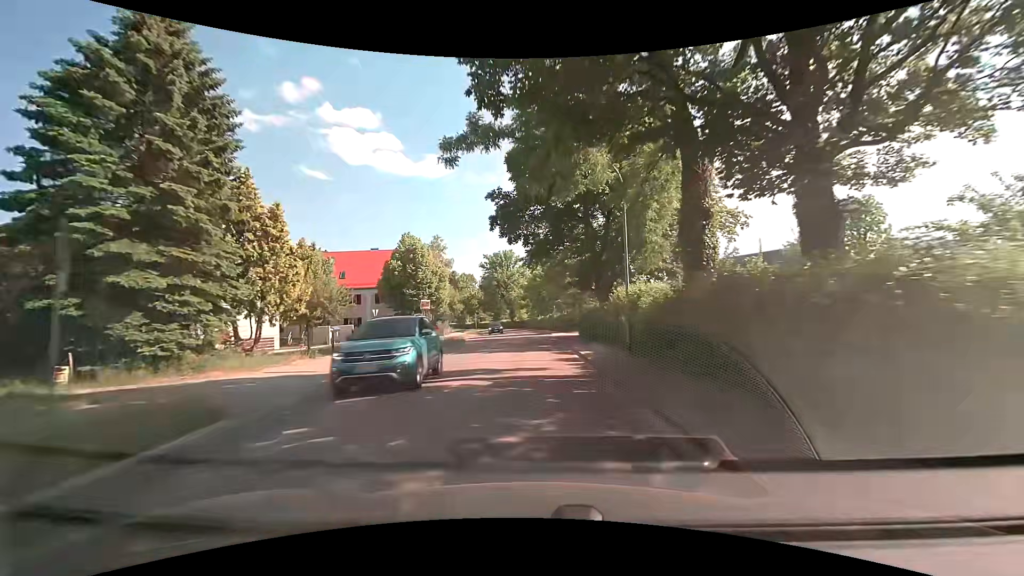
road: secondary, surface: asphalt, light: Day
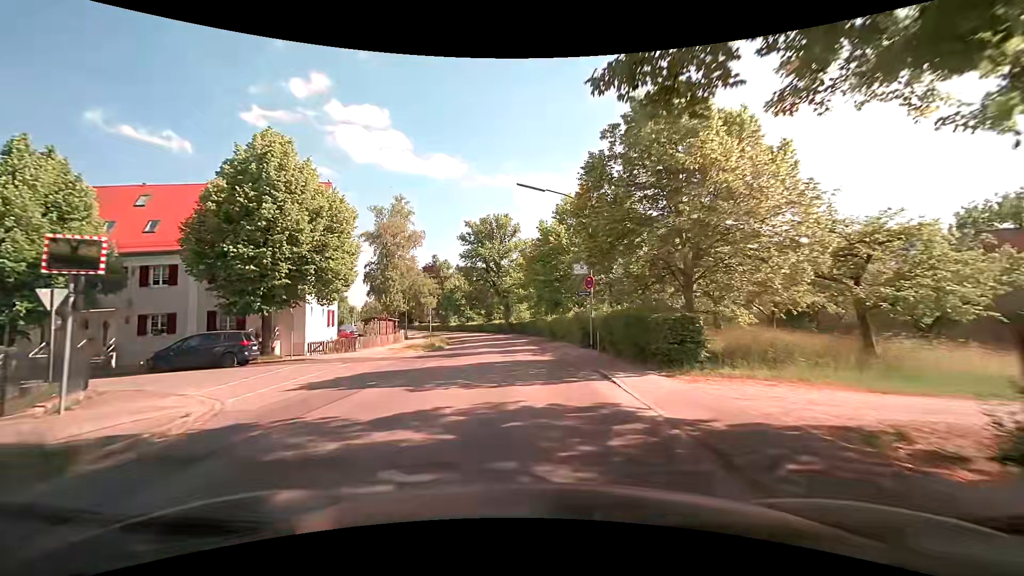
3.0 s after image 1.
(-0.1, +32.2) m; 0°
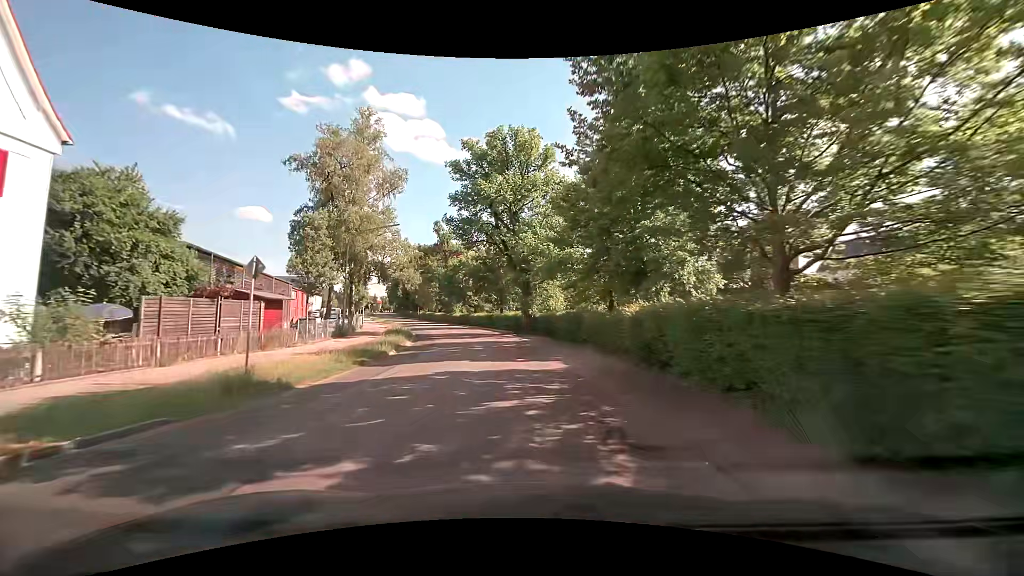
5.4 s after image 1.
(-0.8, +25.7) m; -4°
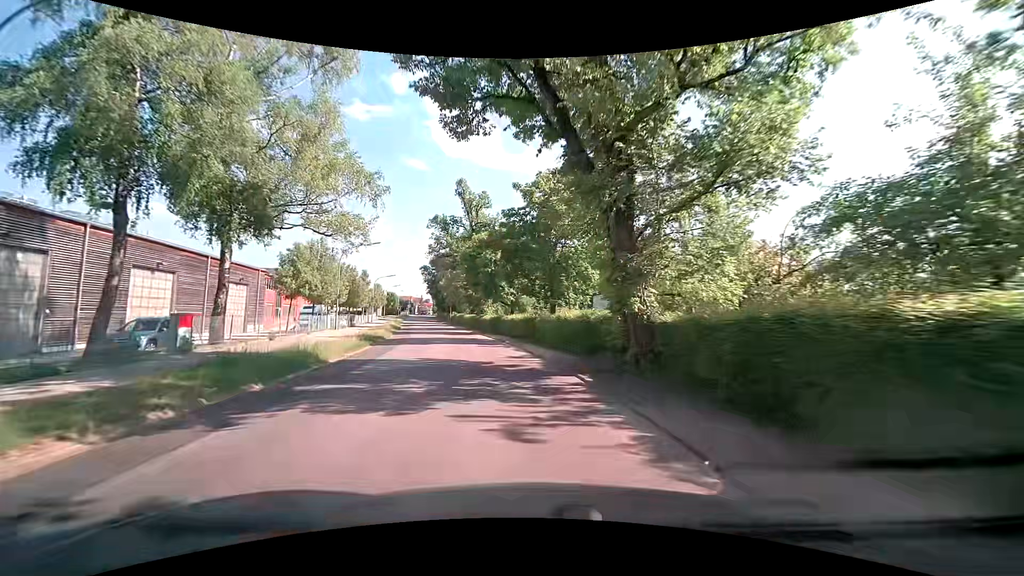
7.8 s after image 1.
(-1.1, +24.9) m; -7°
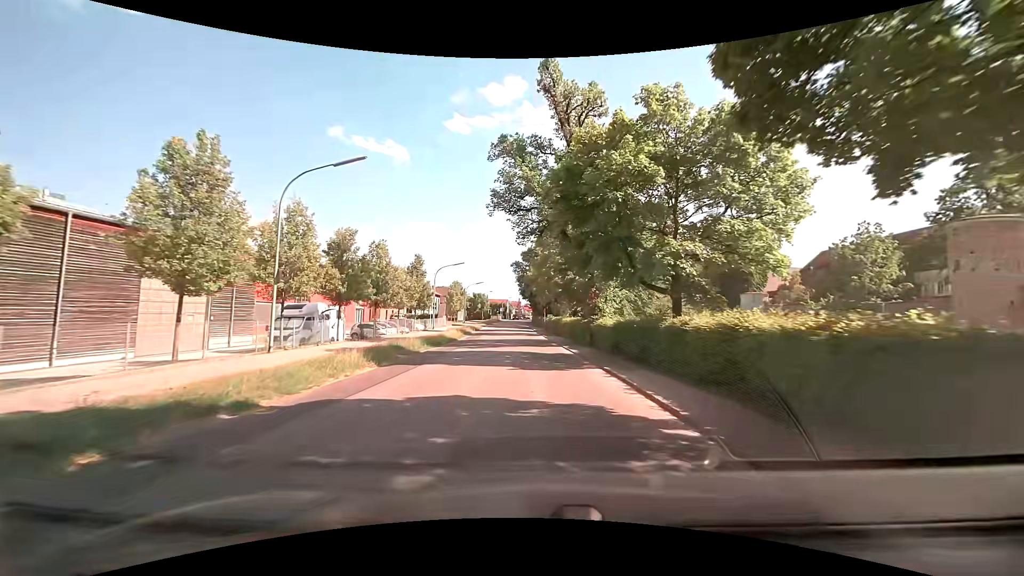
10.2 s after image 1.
(-2.6, +24.8) m; -11°
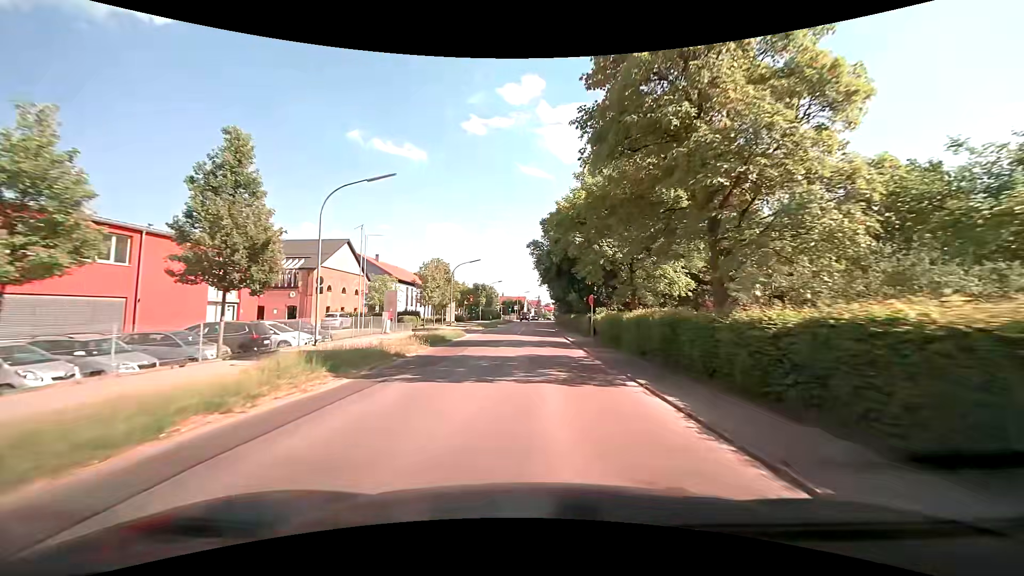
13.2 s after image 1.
(-0.8, +34.2) m; -3°
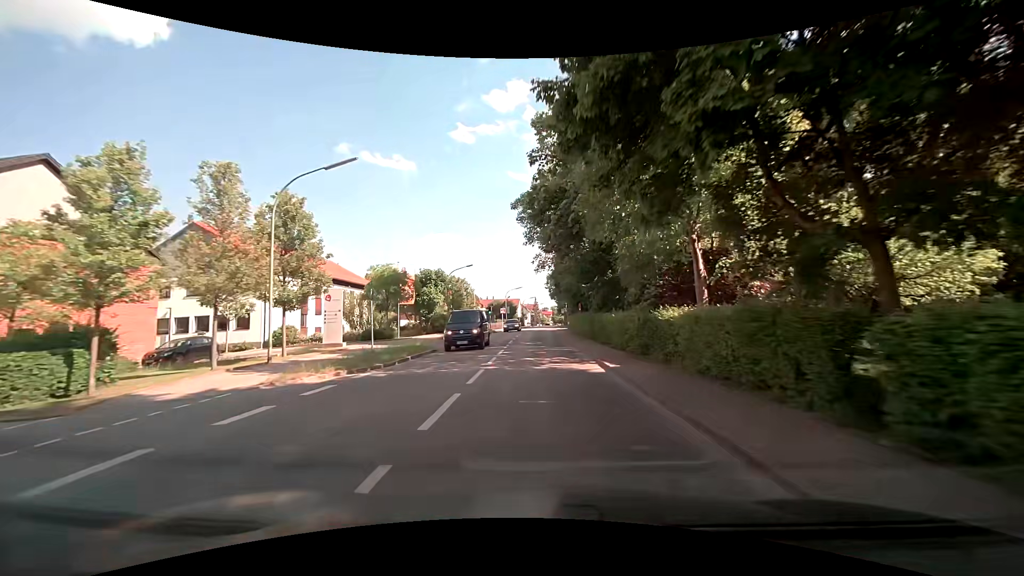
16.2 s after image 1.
(+0.4, +37.6) m; +1°
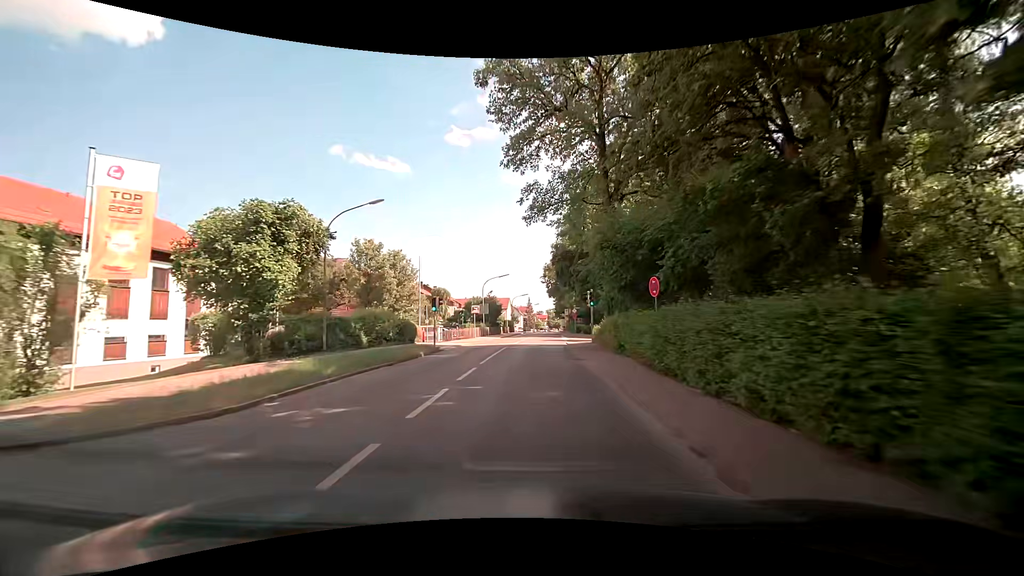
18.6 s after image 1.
(+0.1, +30.6) m; 0°
(0, +10) (0, +20) (0, +30) (0, +40) (+1, +50) (+1, +60) (+2, +70) (+2, +80) (+3, +90) (+3, +100) m
